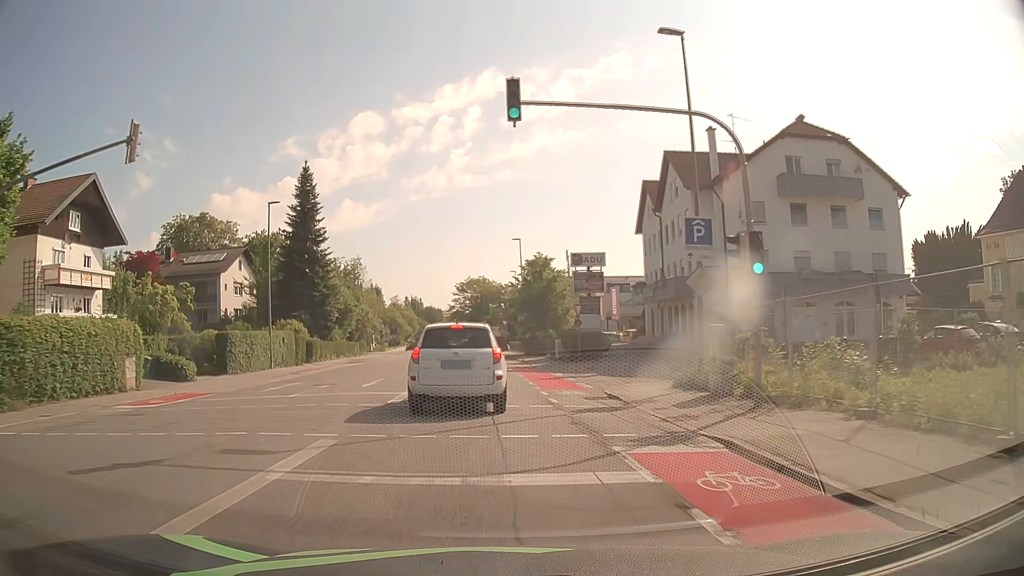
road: tertiary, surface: asphalt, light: Day
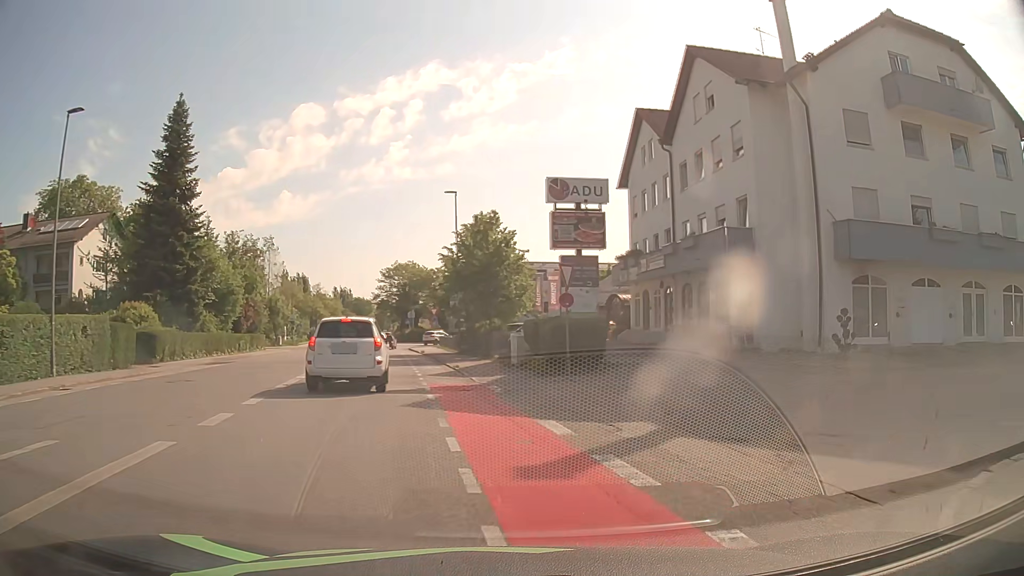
(+0.2, +16.9) m; +6°
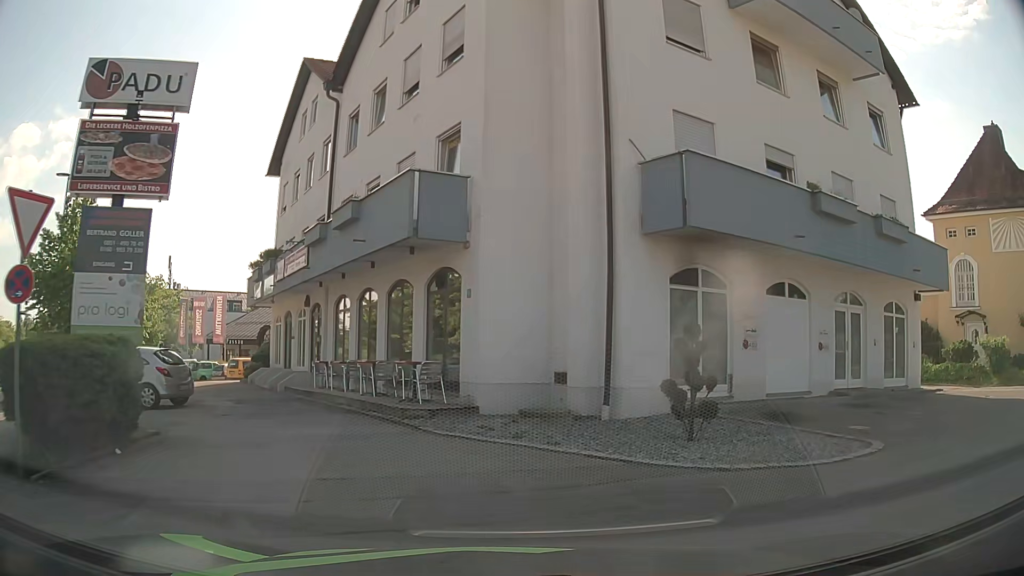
(+2.7, +10.9) m; +25°
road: residential
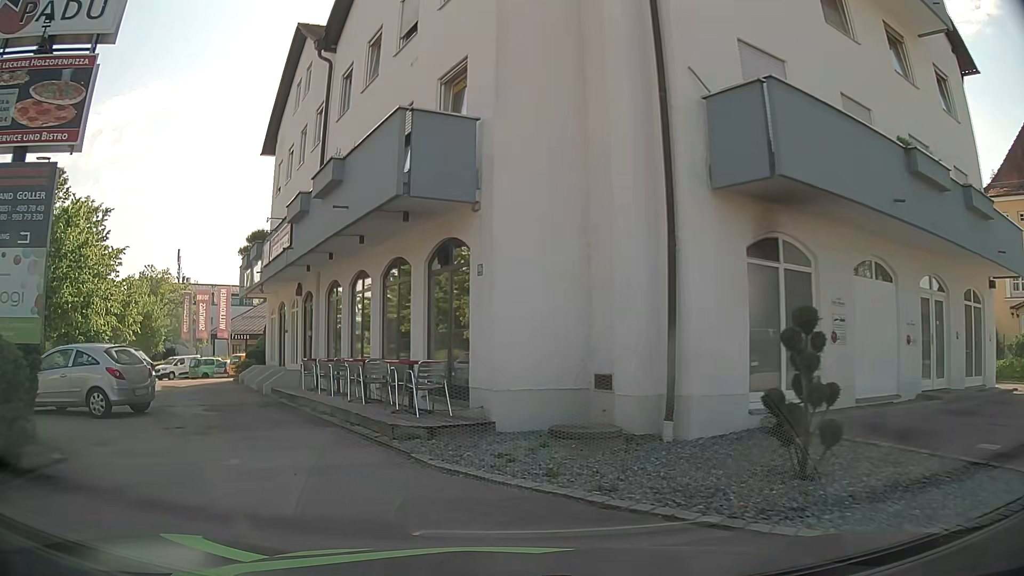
(+0.1, +2.9) m; -1°
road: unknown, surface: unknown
